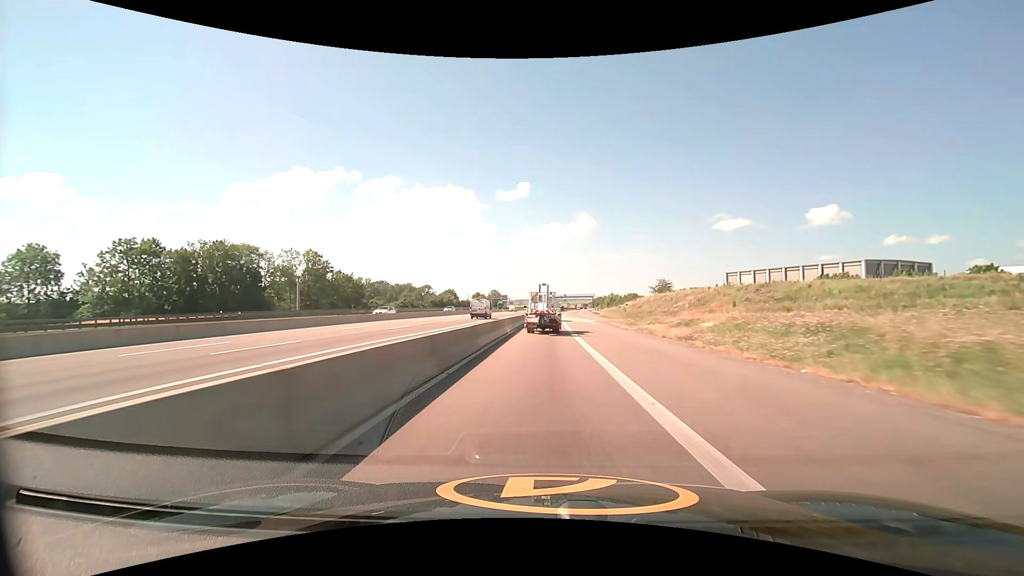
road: motorway_link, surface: asphalt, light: Day
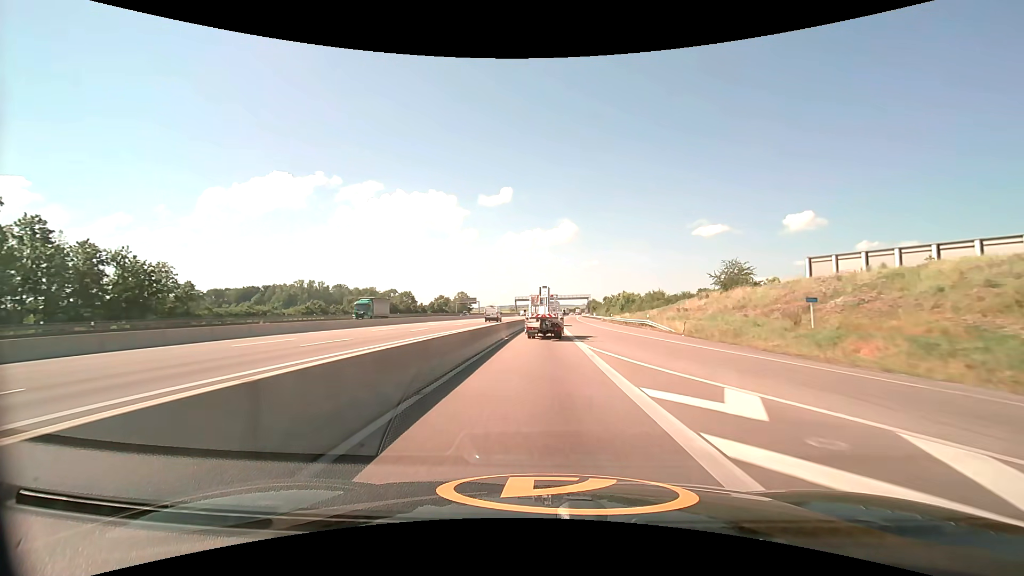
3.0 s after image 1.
(+1.2, +66.8) m; +2°
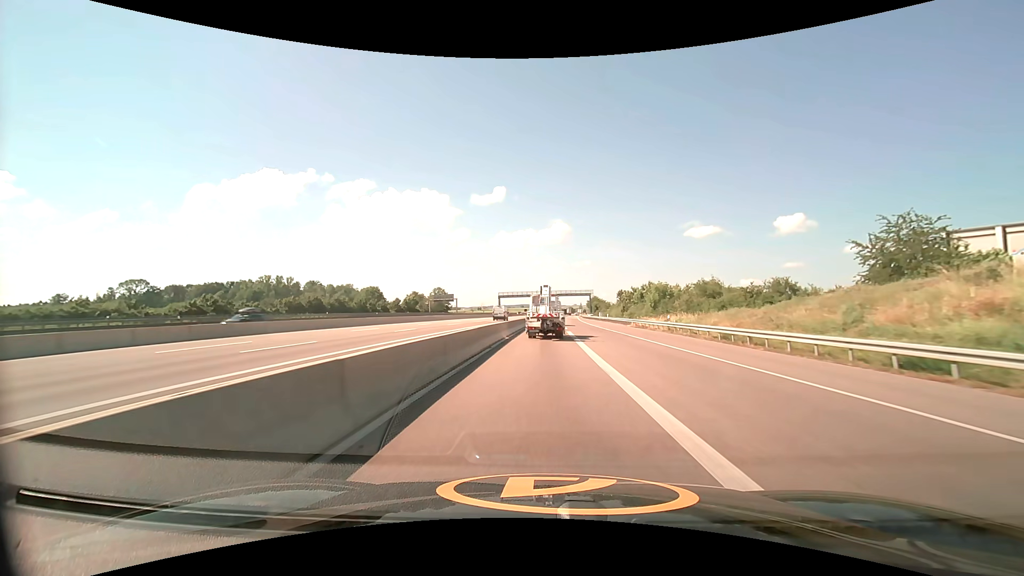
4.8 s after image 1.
(+0.4, +40.3) m; +1°
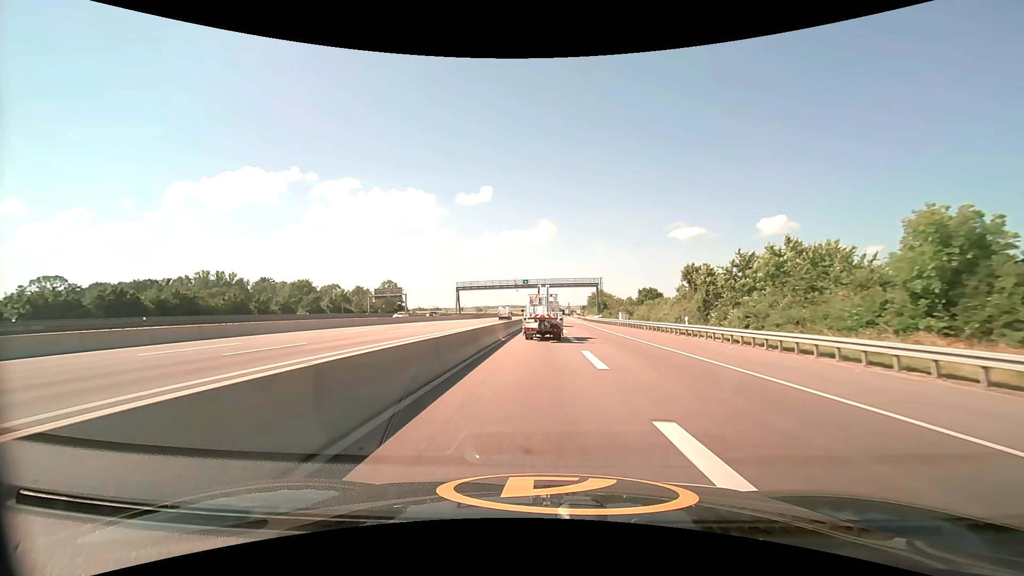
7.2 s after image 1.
(+0.9, +54.8) m; +2°
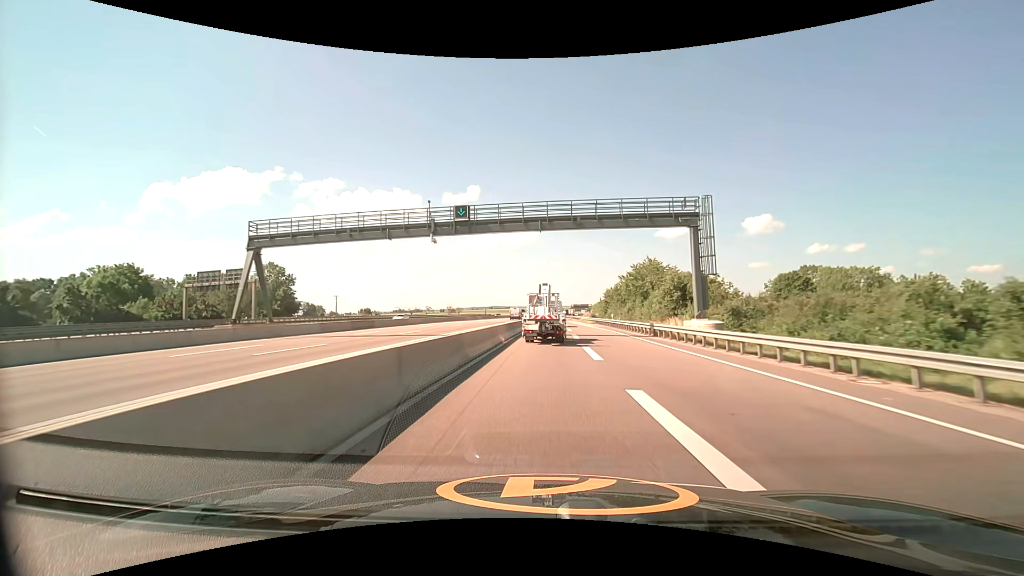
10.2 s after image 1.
(+0.9, +69.4) m; +1°
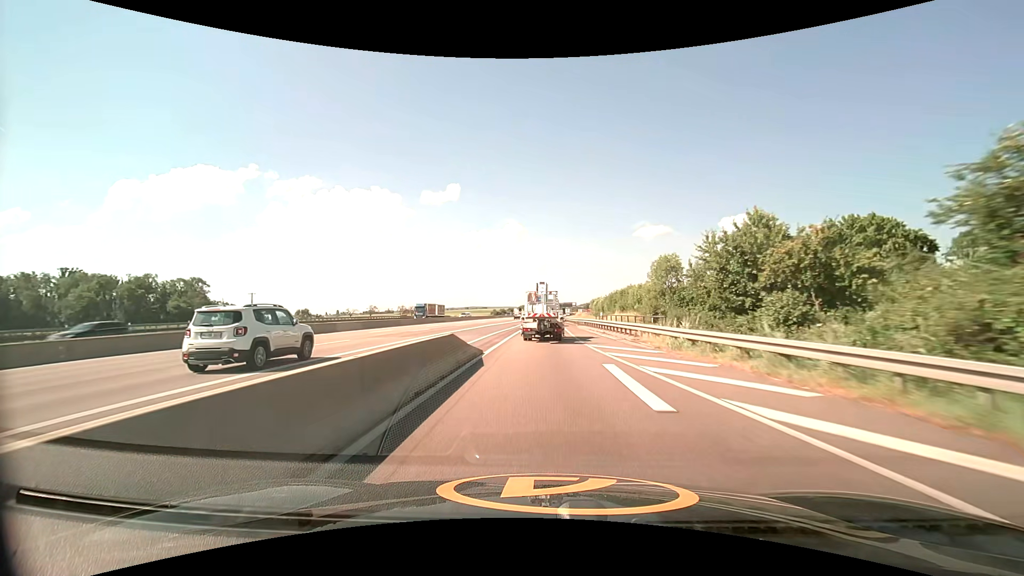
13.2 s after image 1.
(+1.6, +68.0) m; +3°
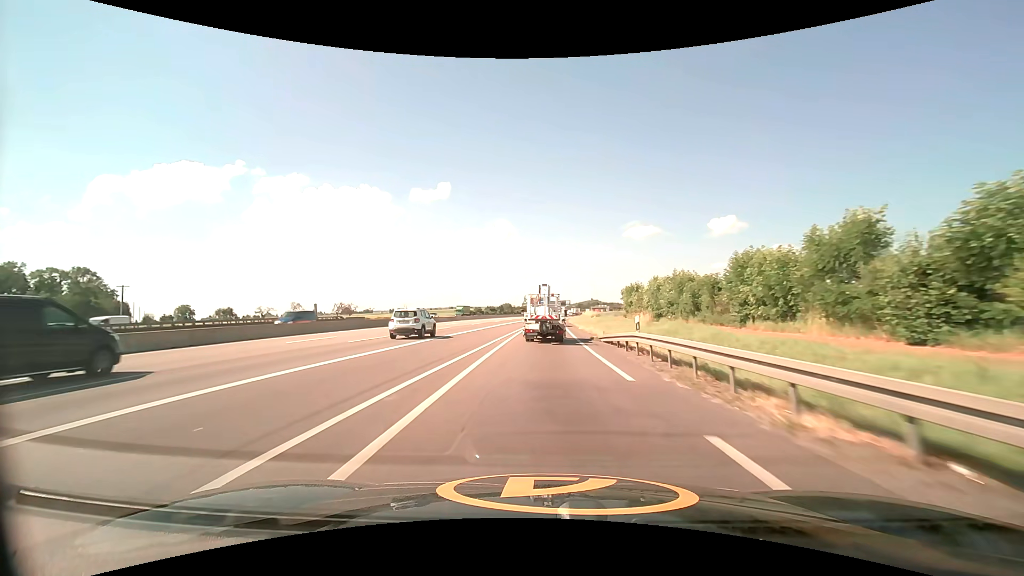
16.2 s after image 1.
(+0.5, +68.6) m; +1°
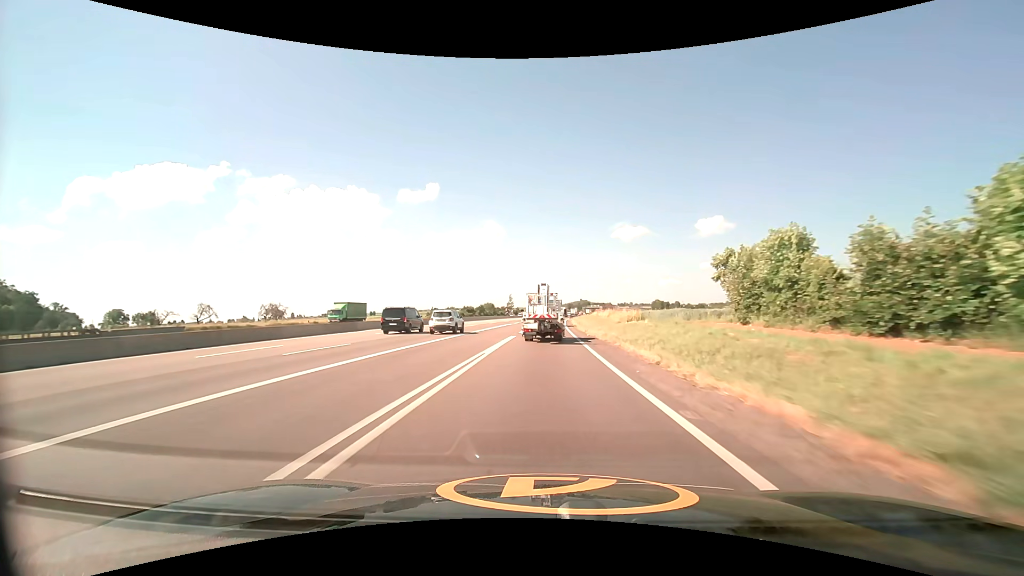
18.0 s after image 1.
(+0.5, +42.7) m; +1°
(0, +10) (0, +20) (0, +30) (0, +40) (+1, +50) (+1, +60) (+1, +70) (+1, +80) (+1, +90) (+1, +100) m
